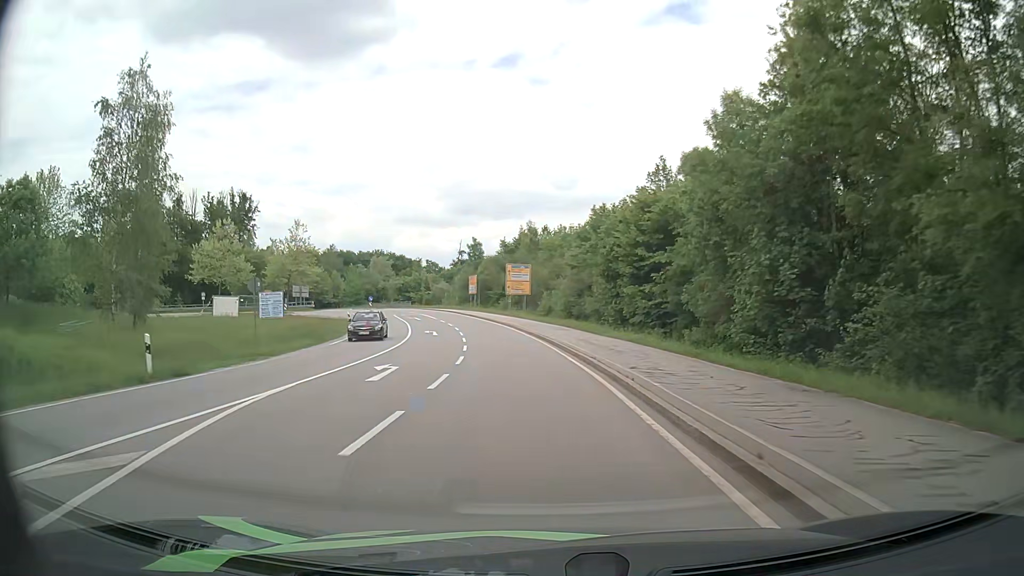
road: secondary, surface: asphalt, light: Day
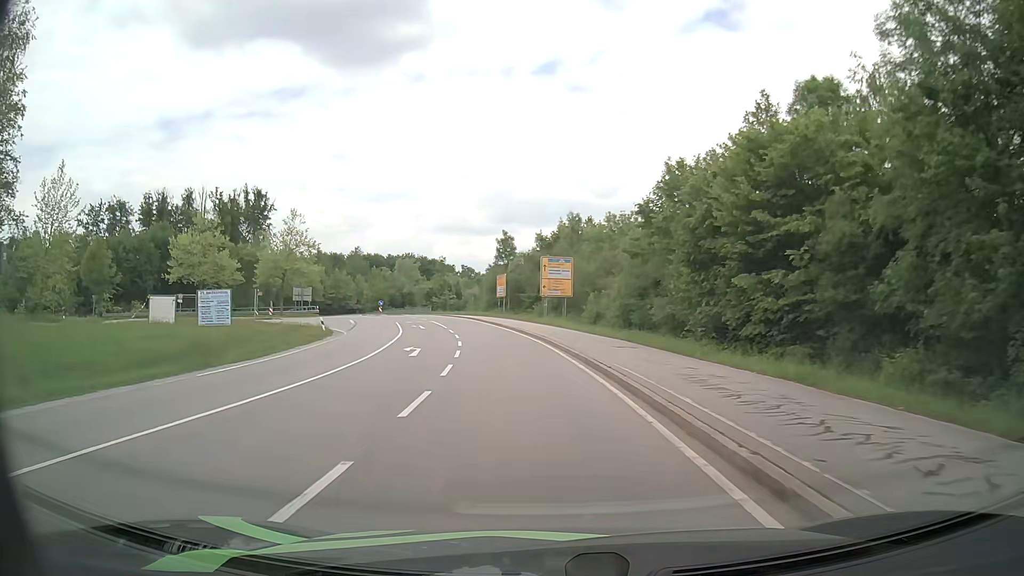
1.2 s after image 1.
(-0.3, +15.5) m; -3°
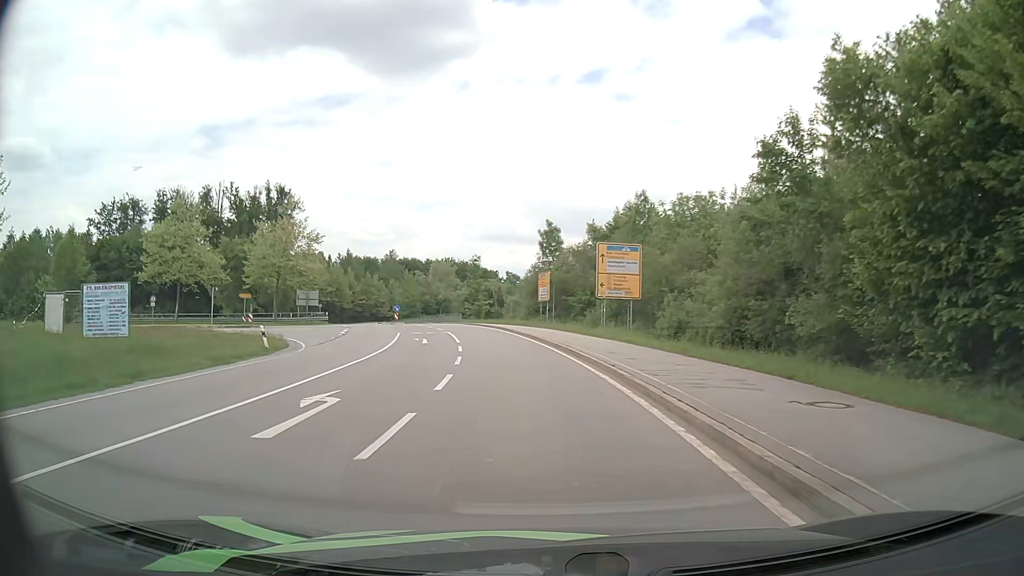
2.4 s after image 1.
(-0.5, +14.7) m; -4°
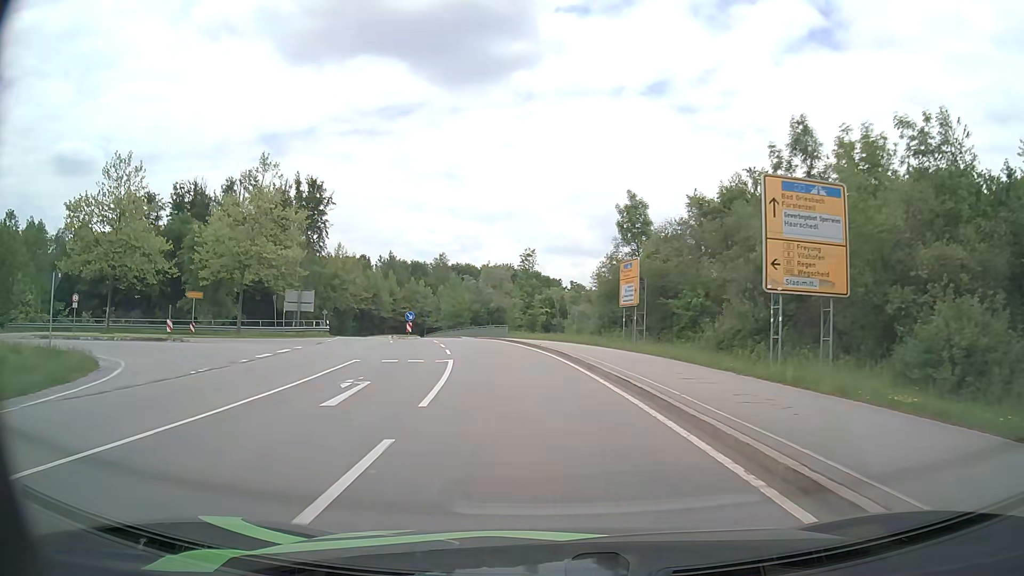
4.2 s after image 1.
(-1.0, +20.2) m; -5°
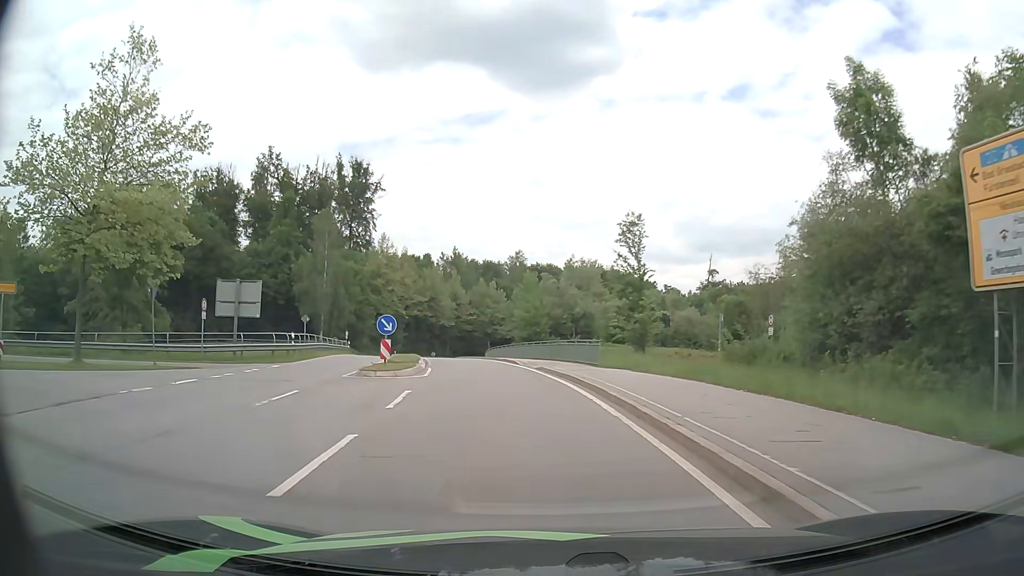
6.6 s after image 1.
(-1.6, +24.9) m; -7°
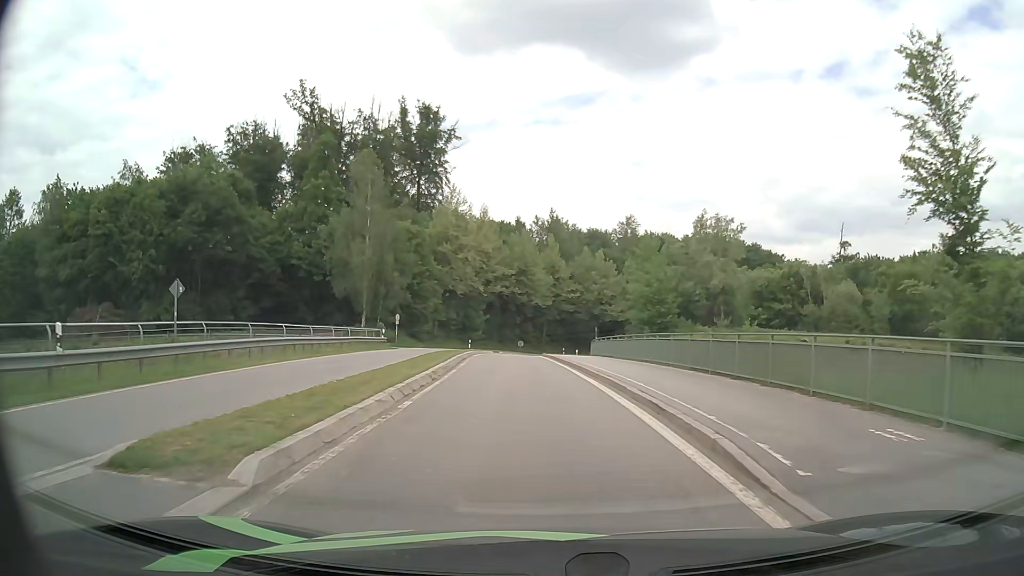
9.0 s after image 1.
(-1.9, +24.2) m; -9°
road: primary_link
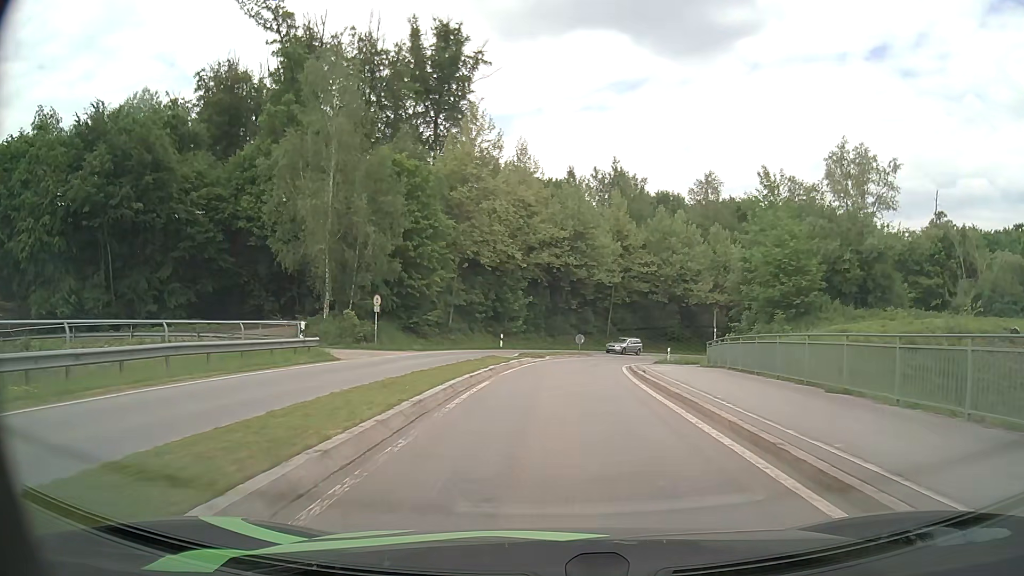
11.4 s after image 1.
(-1.3, +24.9) m; -4°
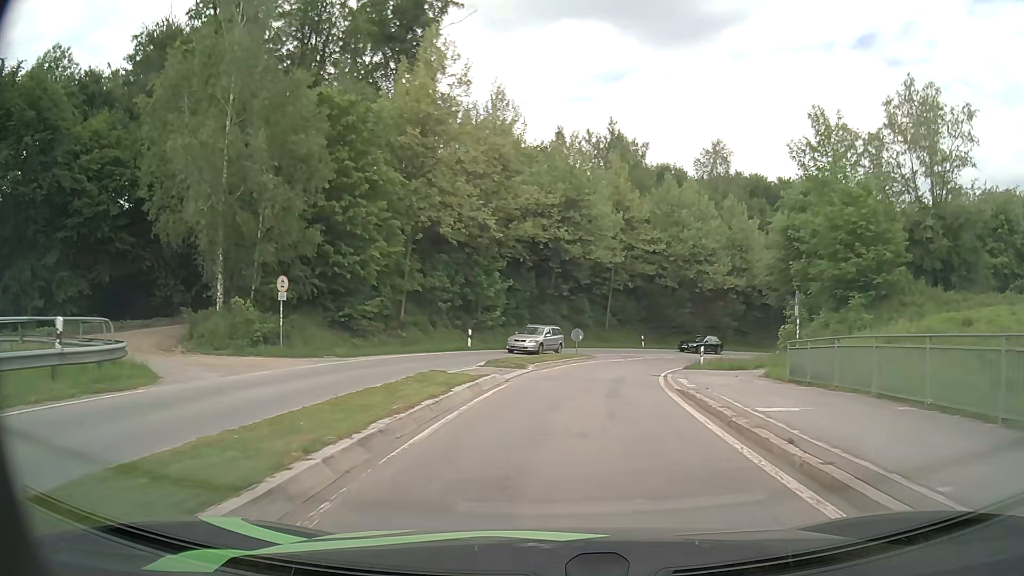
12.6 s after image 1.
(+0.1, +12.4) m; +1°
(0, +10) (+1, +20) (+3, +30) (+6, +39) (+11, +48) (+18, +55) (+26, +62) (+35, +66) (+44, +69) (+54, +70) m
